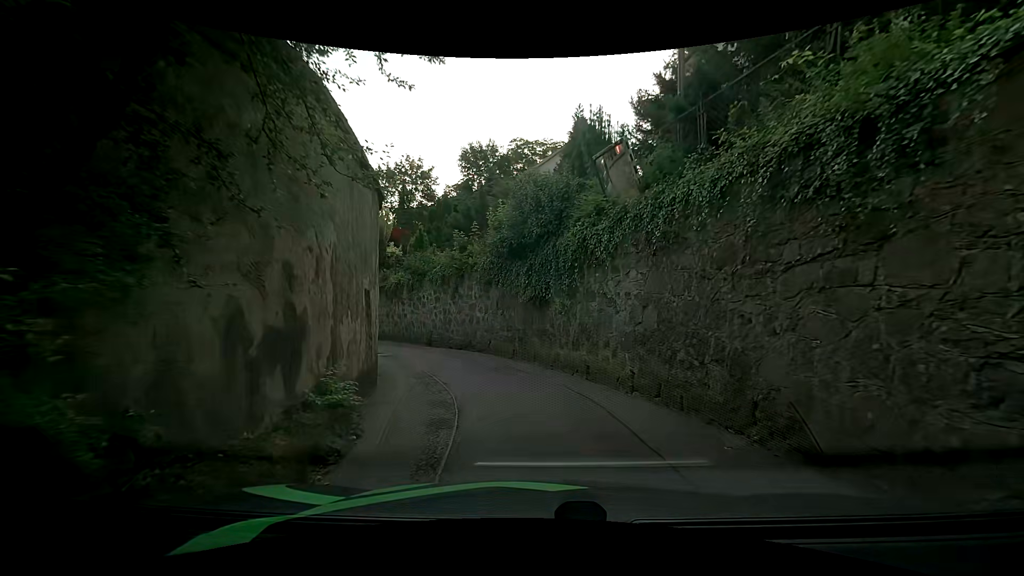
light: Day
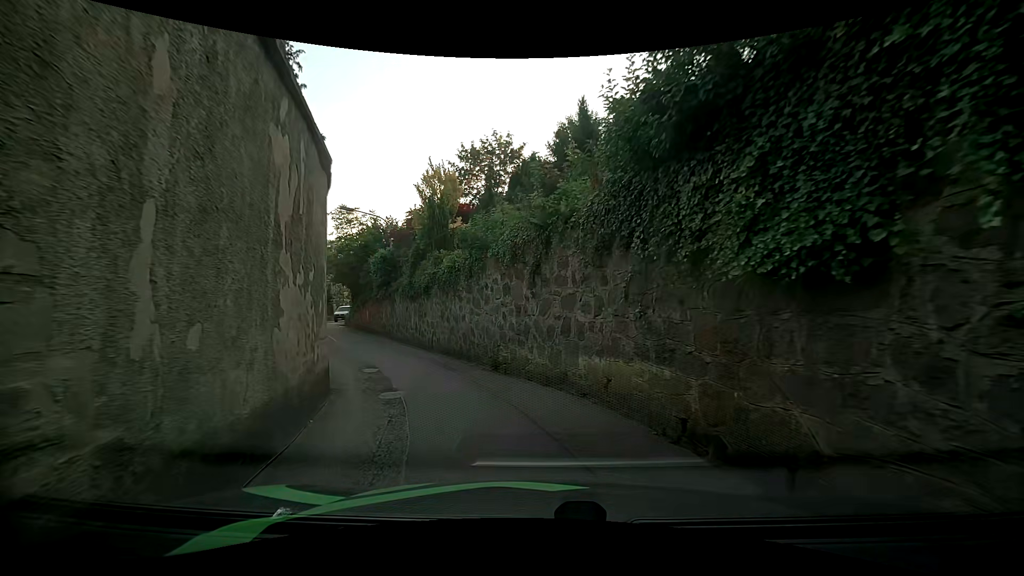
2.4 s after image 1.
(-0.4, +8.8) m; -9°
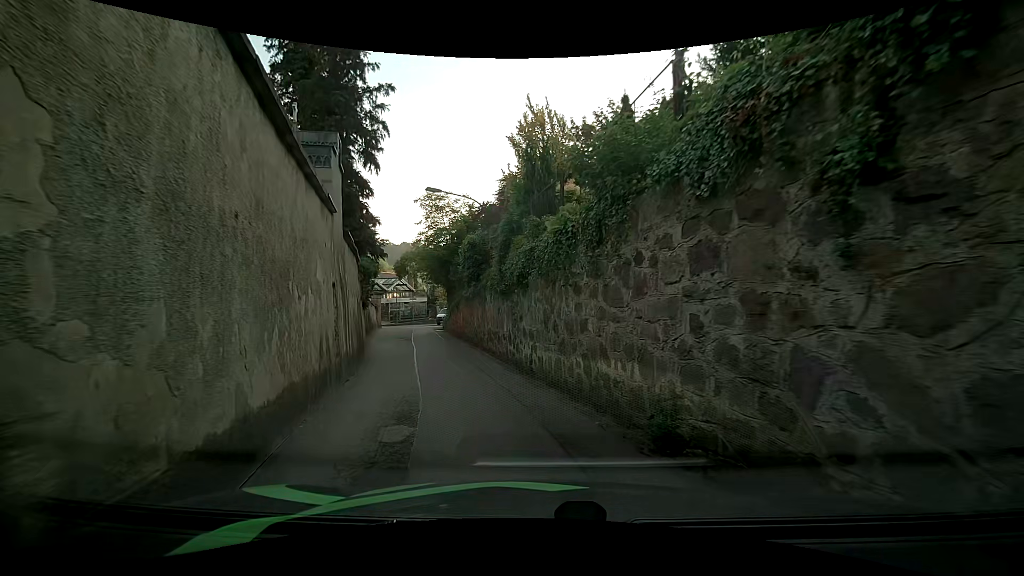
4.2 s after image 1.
(-1.0, +6.5) m; -13°
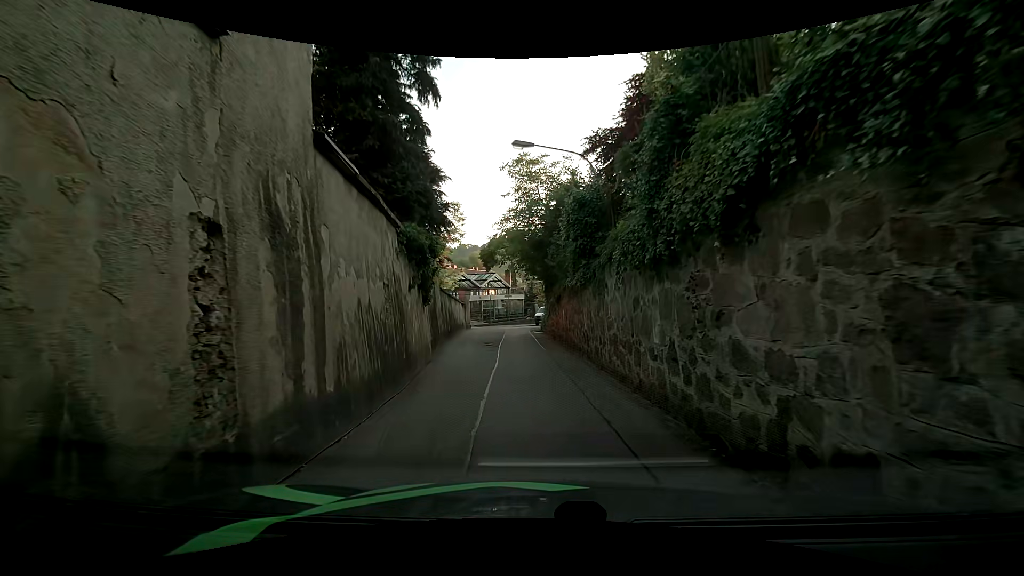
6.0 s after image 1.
(-1.0, +6.9) m; -13°
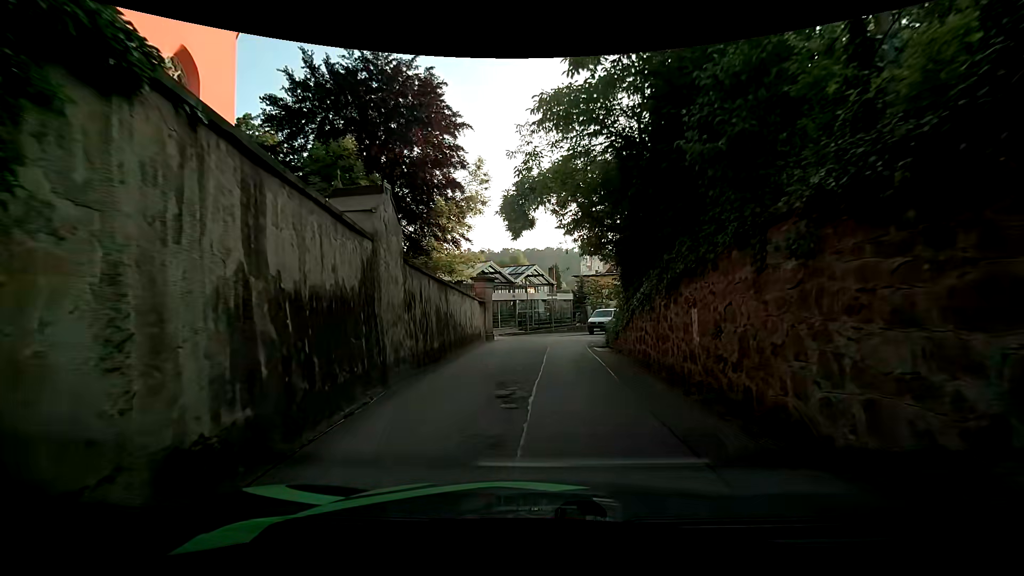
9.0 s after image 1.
(-0.7, +12.9) m; -3°
